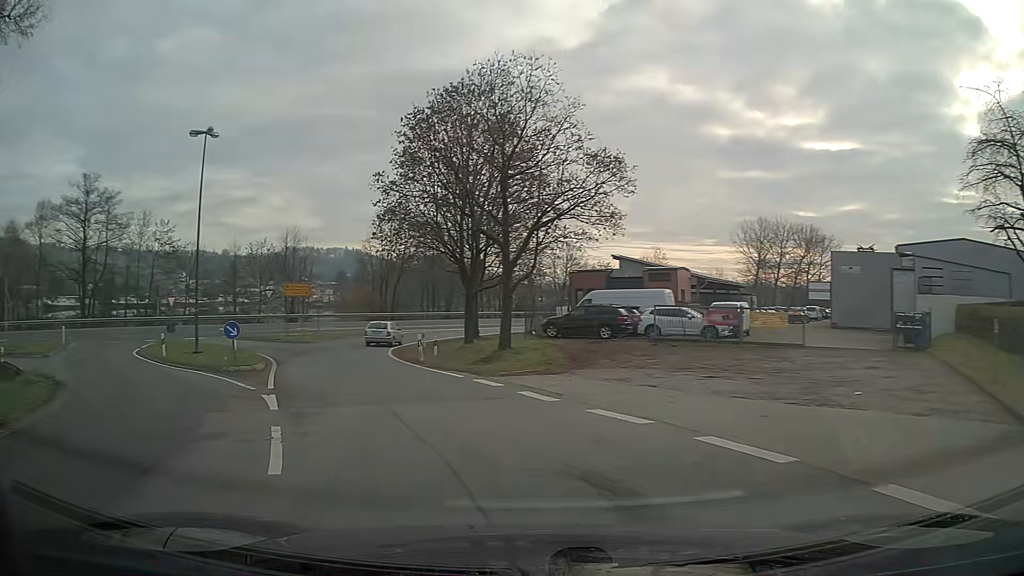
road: unclassified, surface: asphalt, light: Day
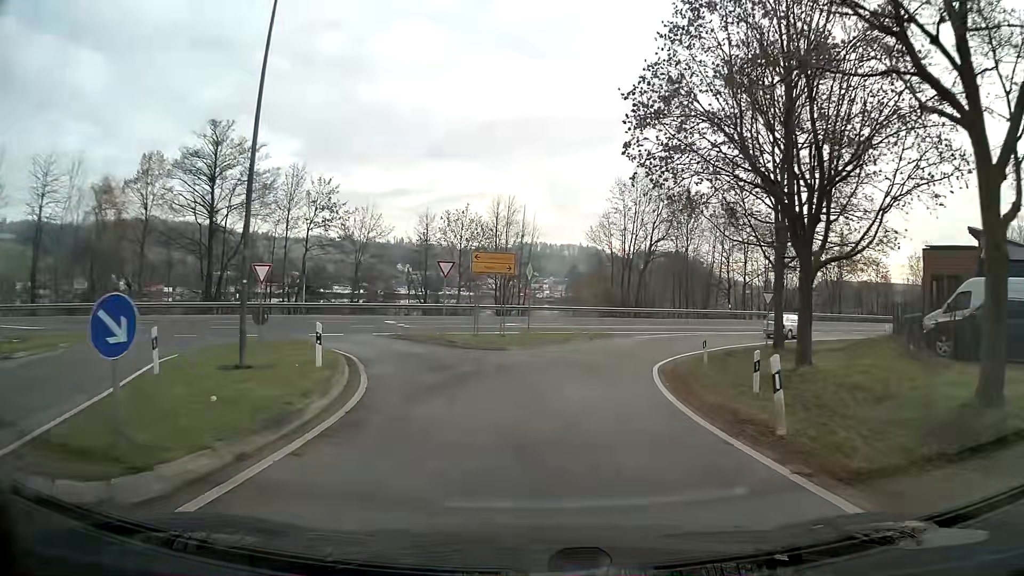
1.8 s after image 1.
(-3.0, +17.1) m; -14°
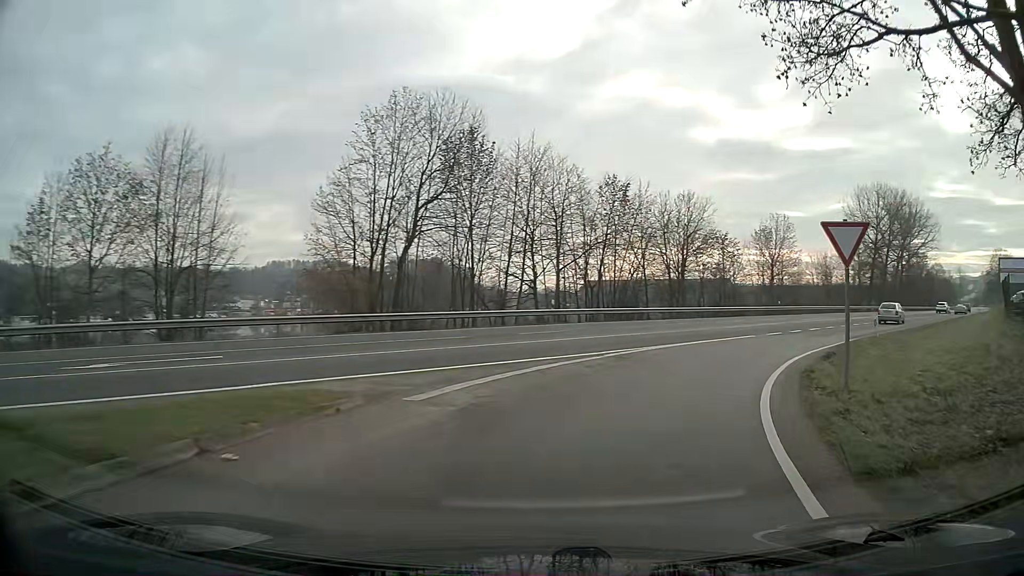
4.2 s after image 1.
(+4.0, +23.9) m; +26°
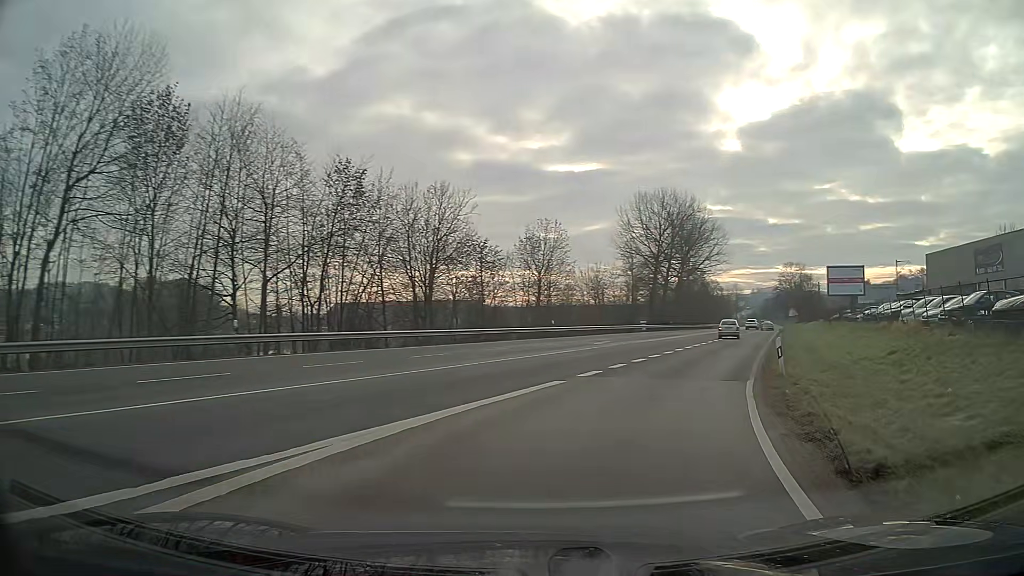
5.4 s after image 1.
(+2.1, +12.4) m; +19°
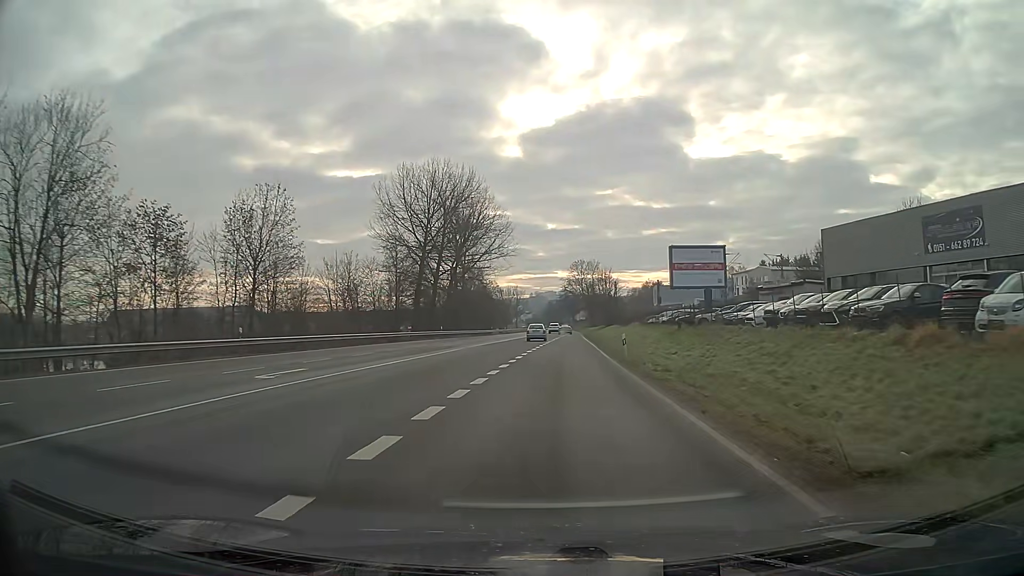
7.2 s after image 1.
(+3.7, +20.9) m; +16°
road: primary
